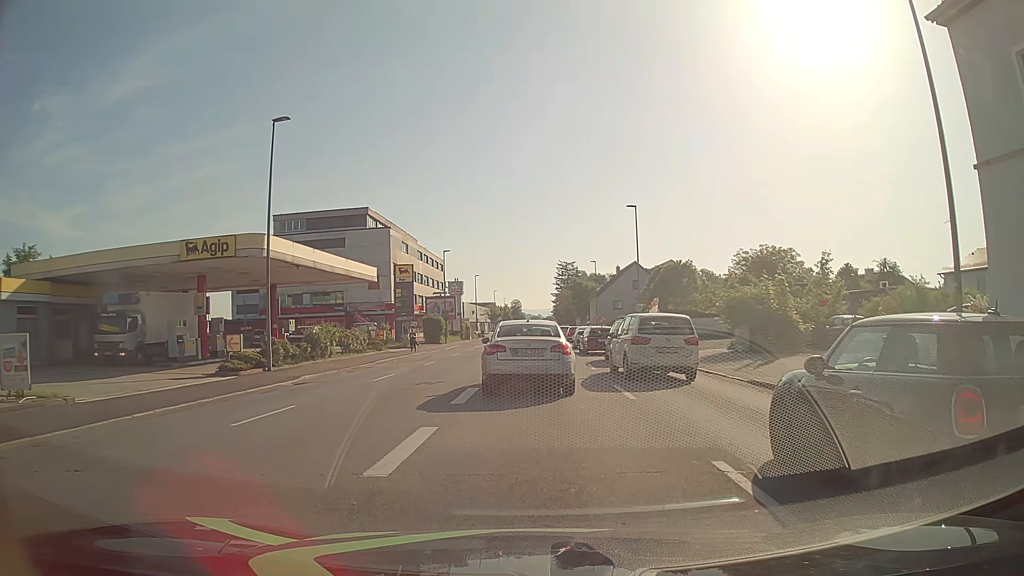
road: tertiary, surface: asphalt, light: Day
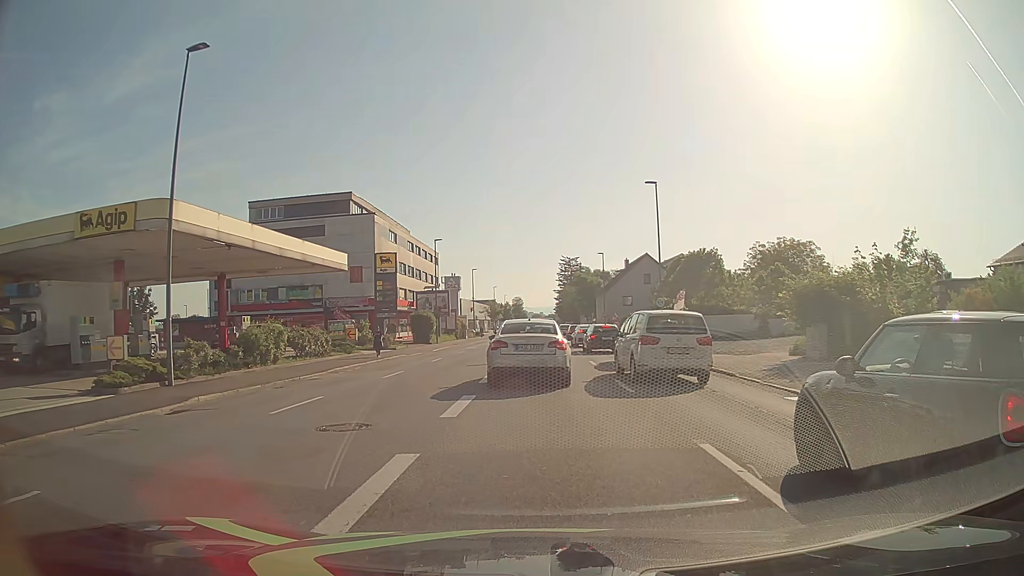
(-0.1, +8.0) m; -1°
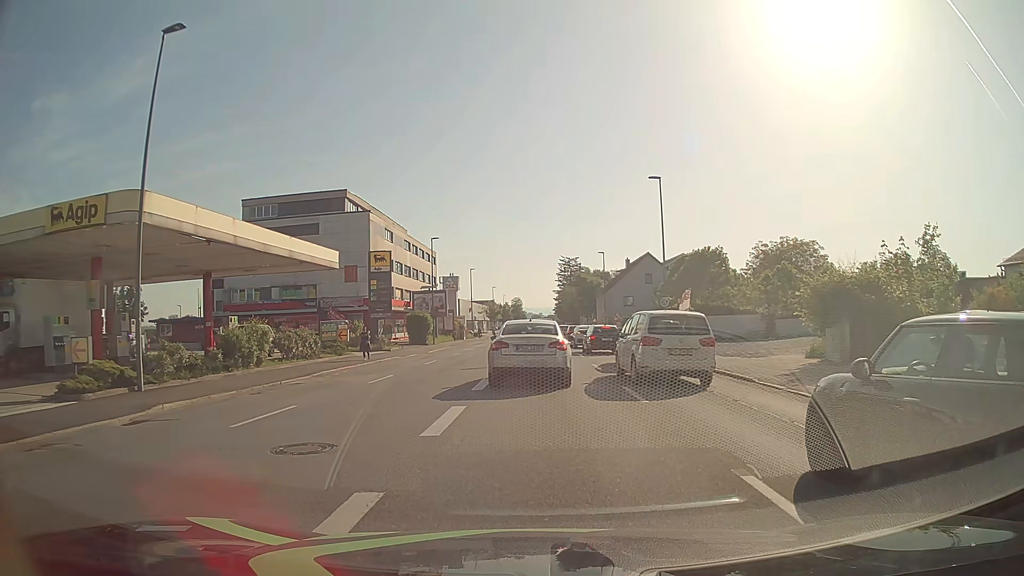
(0.0, +1.7) m; 0°
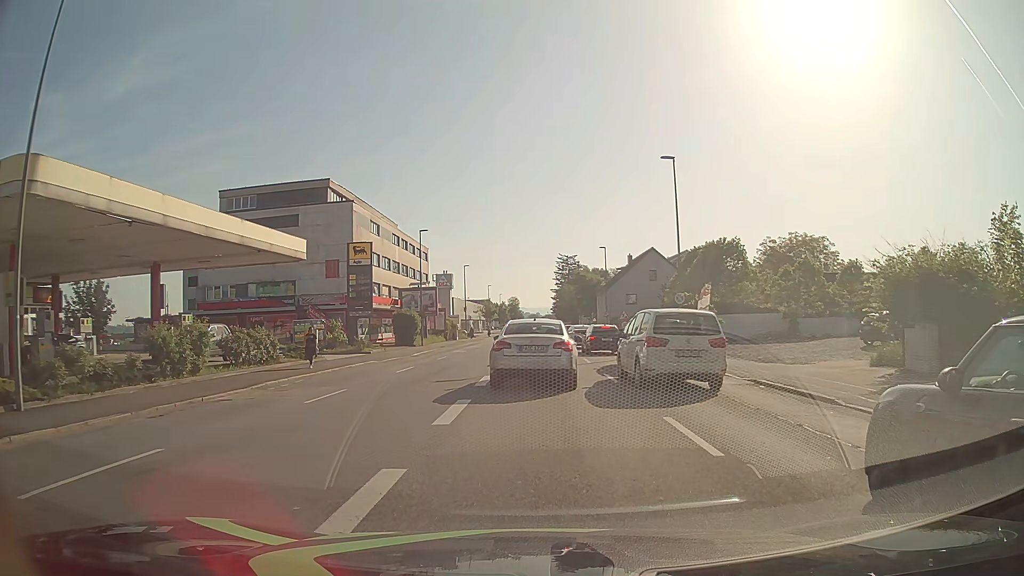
(0.0, +5.1) m; 0°
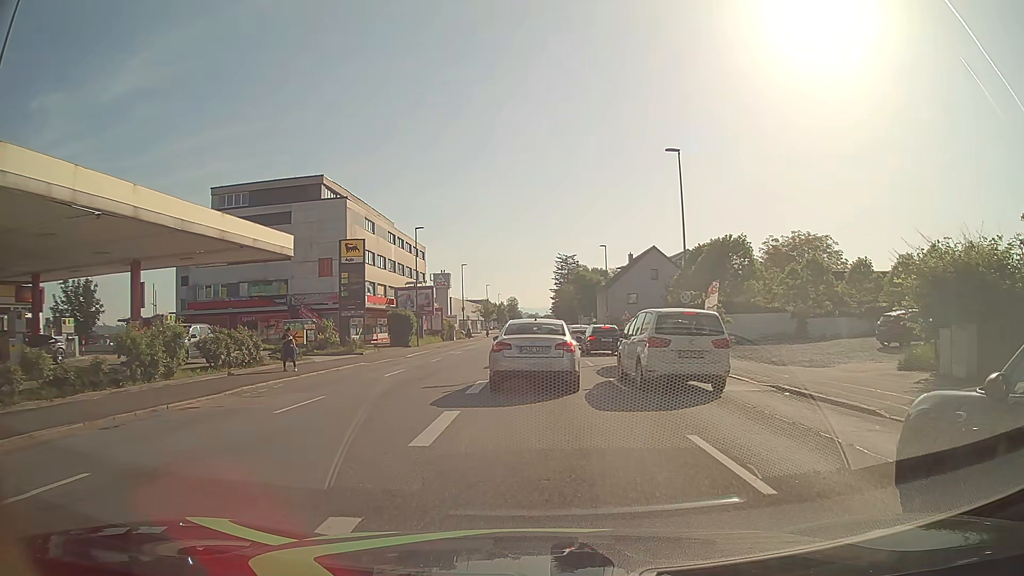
(0.0, +1.7) m; 0°
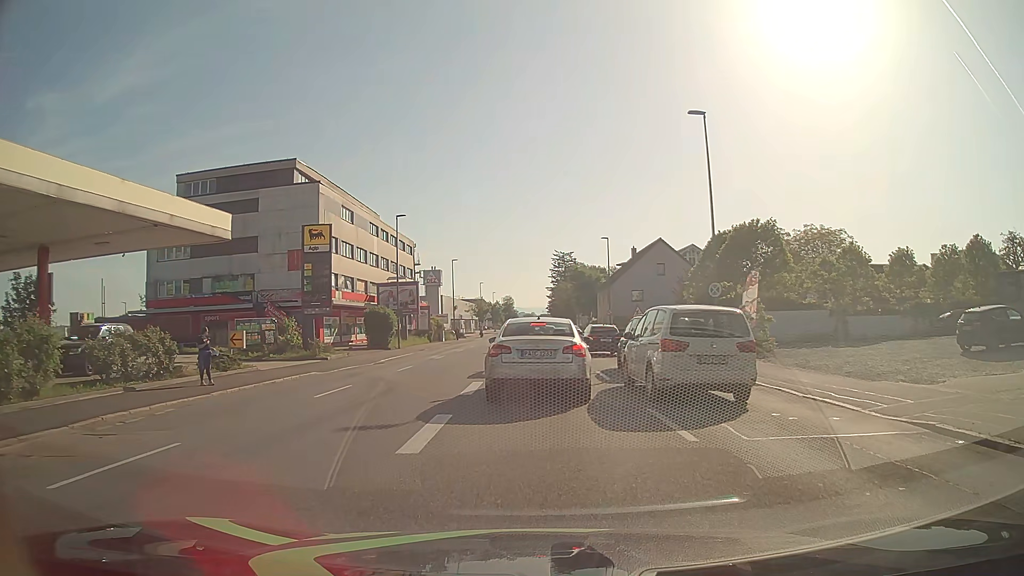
(0.0, +6.4) m; 0°
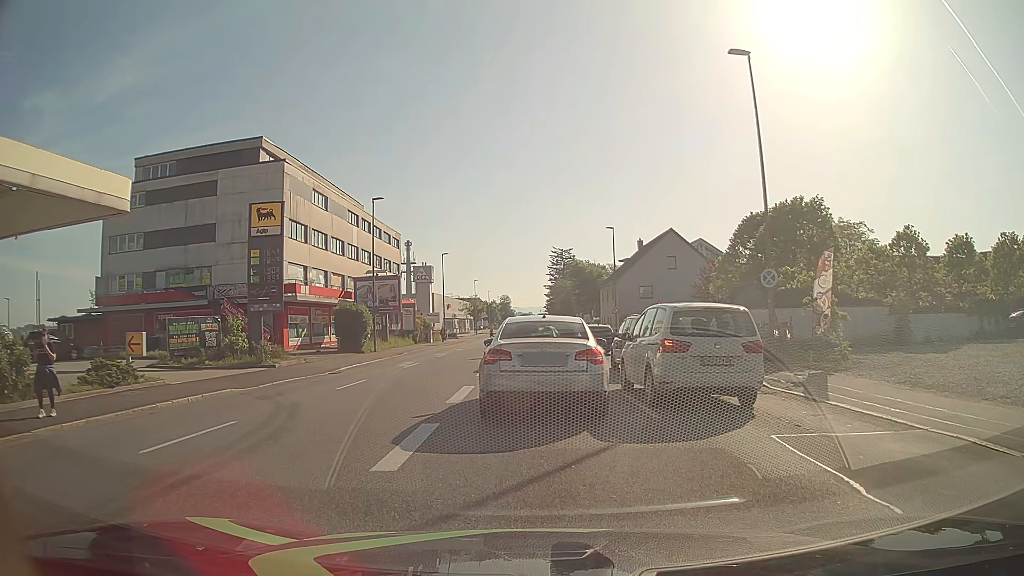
(+0.1, +6.9) m; 0°
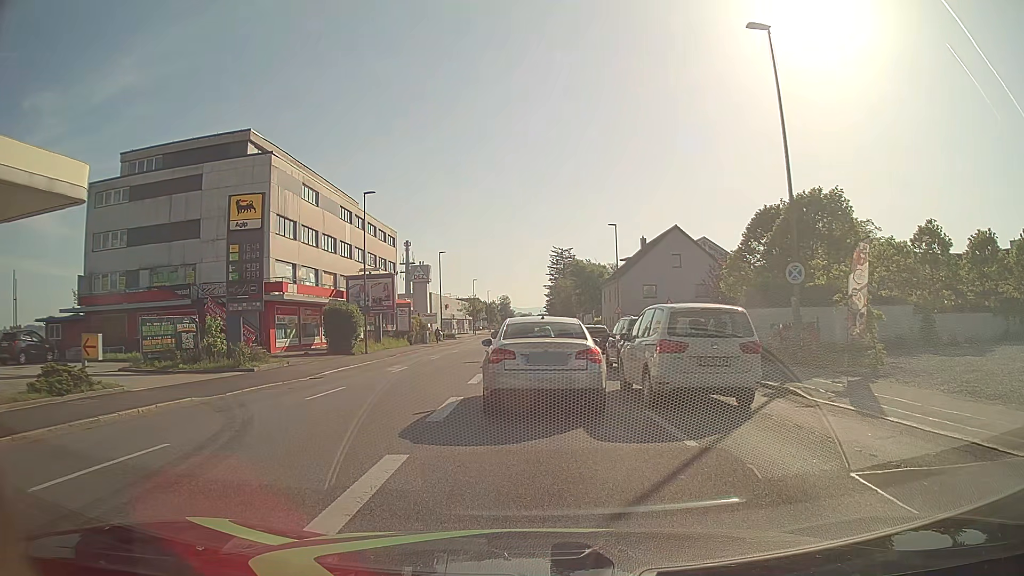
(0.0, +2.3) m; +1°
(0, +10) (0, +20) (0, +30) (0, +40) (-1, +50) (-1, +60) (-1, +70) (-1, +80) (-1, +90) (-1, +100) m
